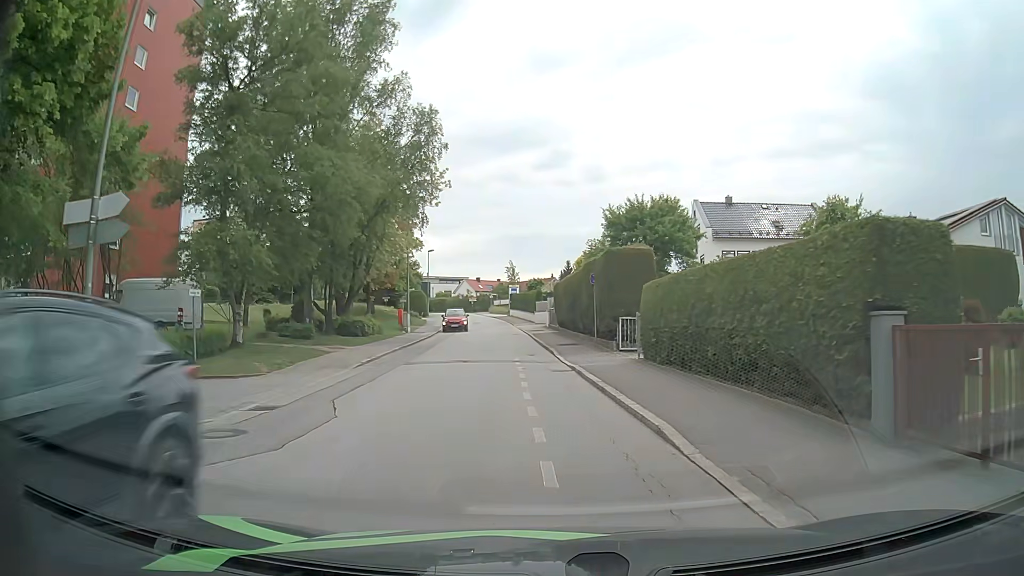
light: Day
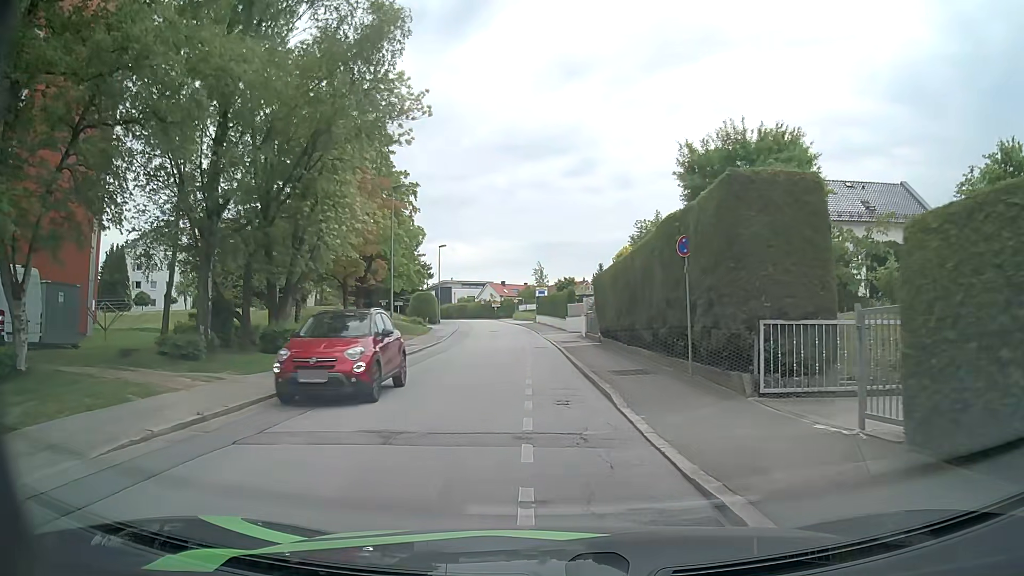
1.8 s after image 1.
(-0.4, +12.9) m; -3°
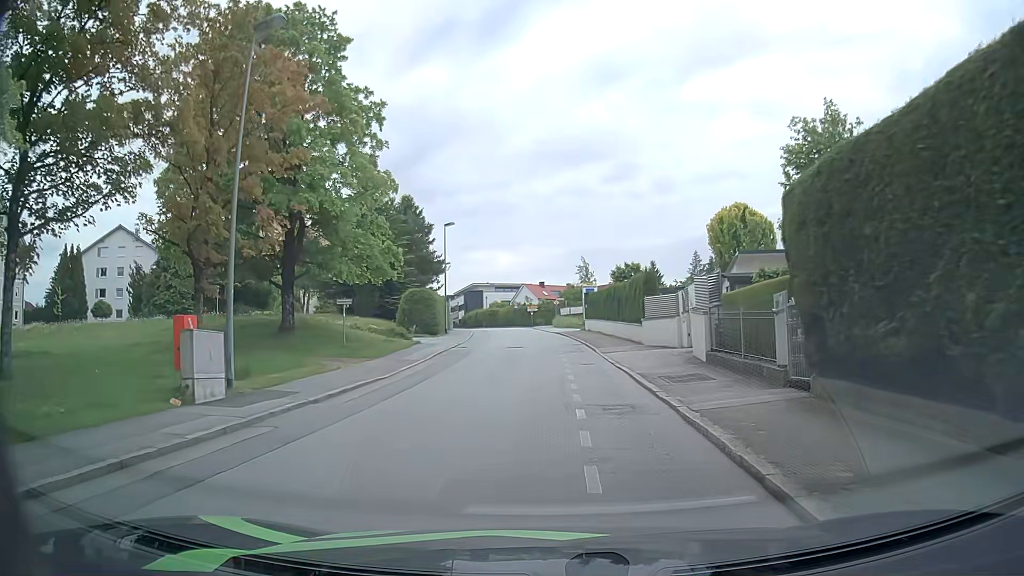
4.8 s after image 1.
(-0.6, +21.1) m; -4°
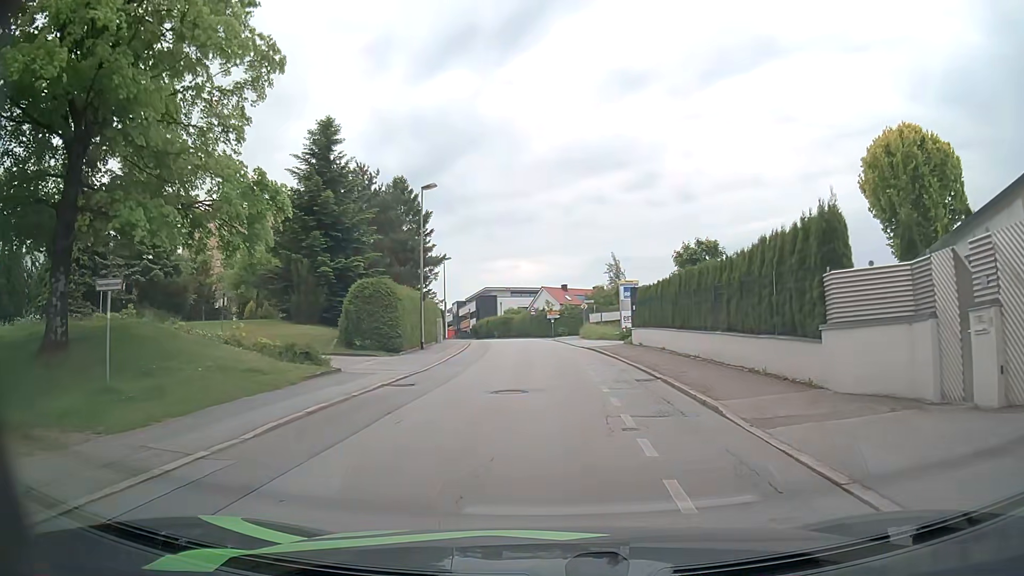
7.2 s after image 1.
(-0.1, +16.6) m; -1°
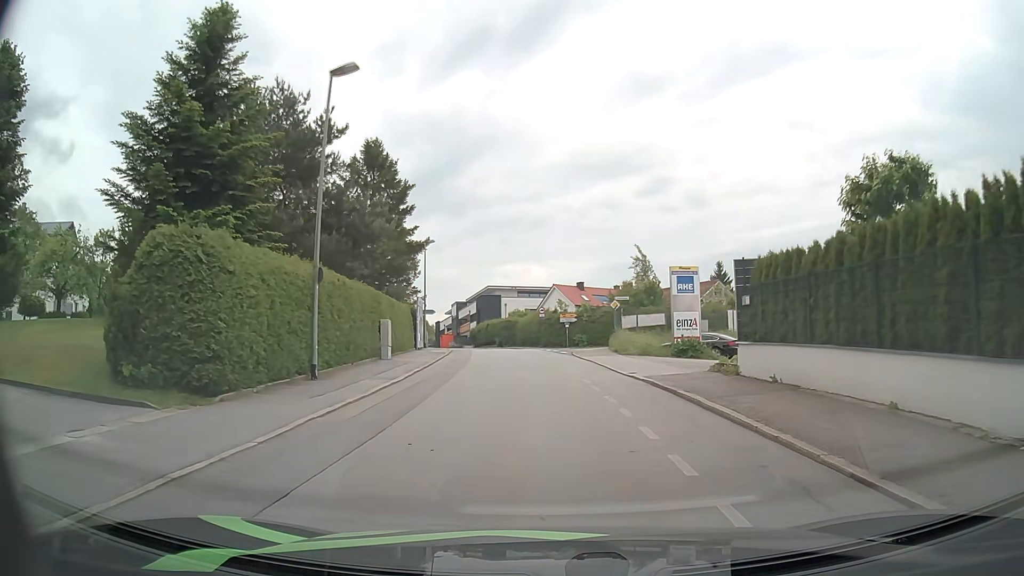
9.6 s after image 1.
(-0.2, +16.7) m; 0°
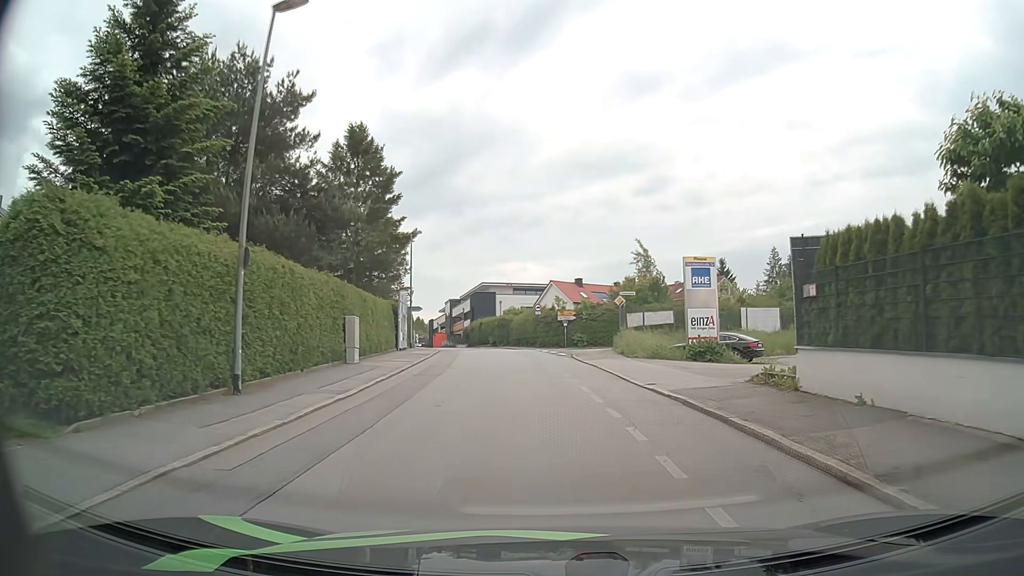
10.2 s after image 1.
(0.0, +4.1) m; 0°
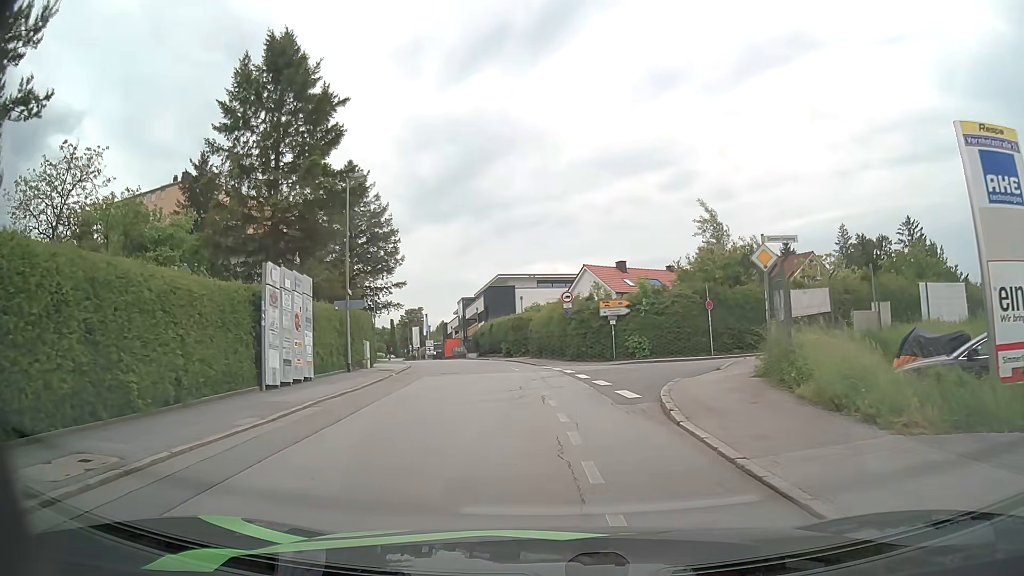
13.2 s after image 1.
(-0.2, +20.0) m; -3°
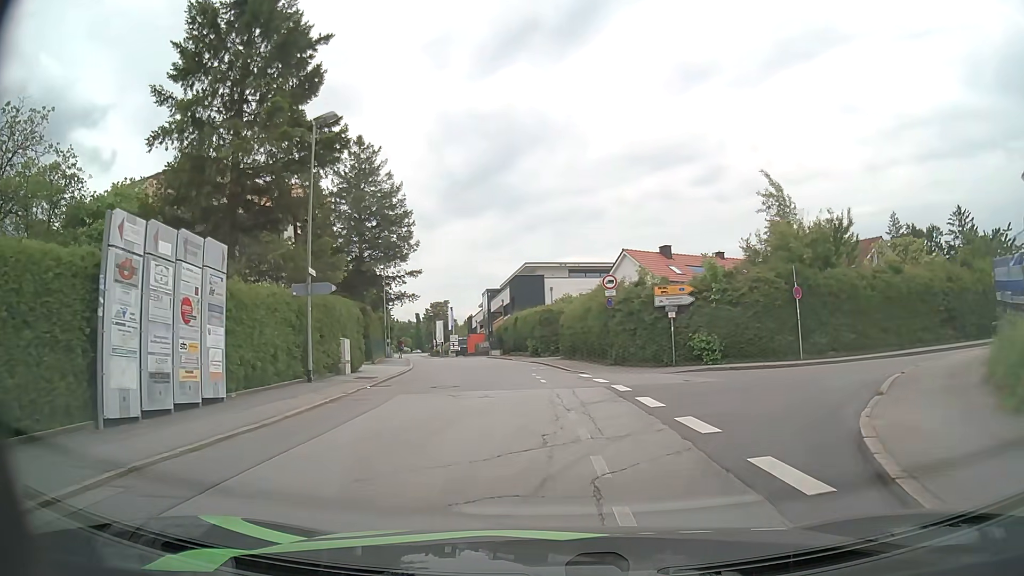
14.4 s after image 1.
(-0.2, +7.8) m; -3°
(0, +10) (-1, +20) (-2, +30) (-4, +40) (-6, +50) (-8, +59) (-10, +69) (-13, +79) (-15, +88) (-18, +98) m
